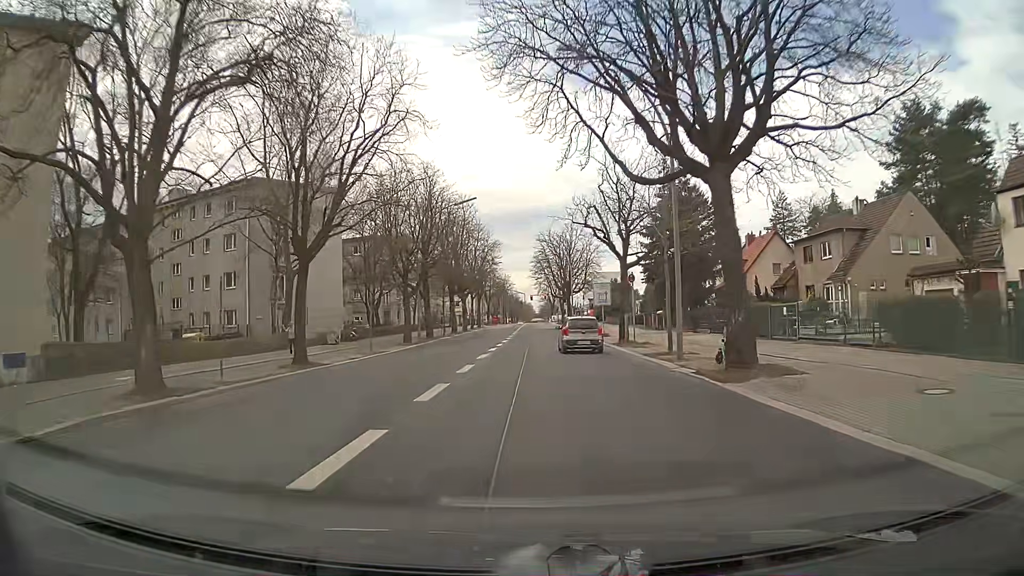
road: secondary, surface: asphalt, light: Day
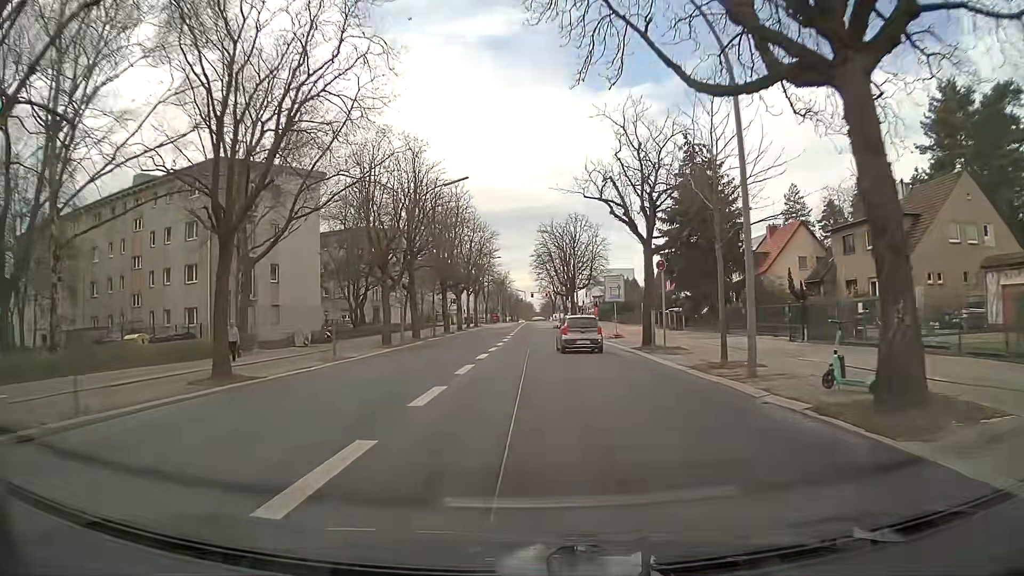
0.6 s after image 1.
(0.0, +6.9) m; 0°
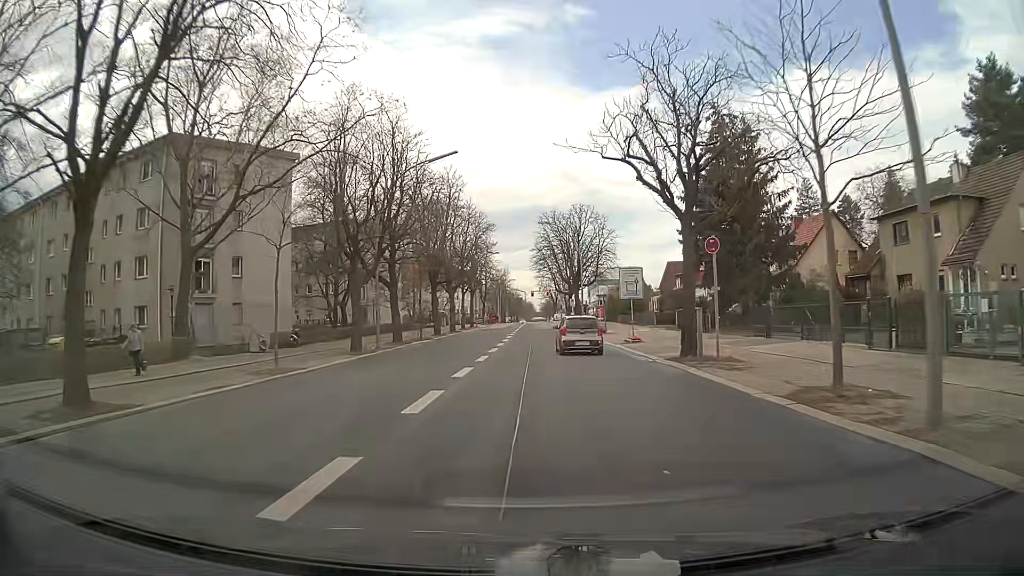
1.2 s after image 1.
(0.0, +6.9) m; 0°
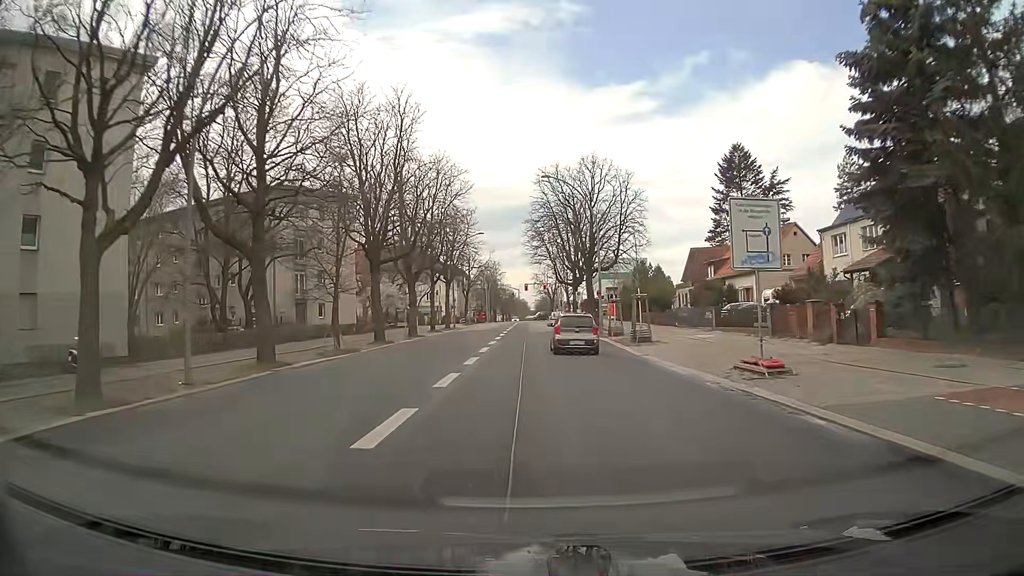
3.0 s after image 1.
(+0.1, +20.6) m; 0°
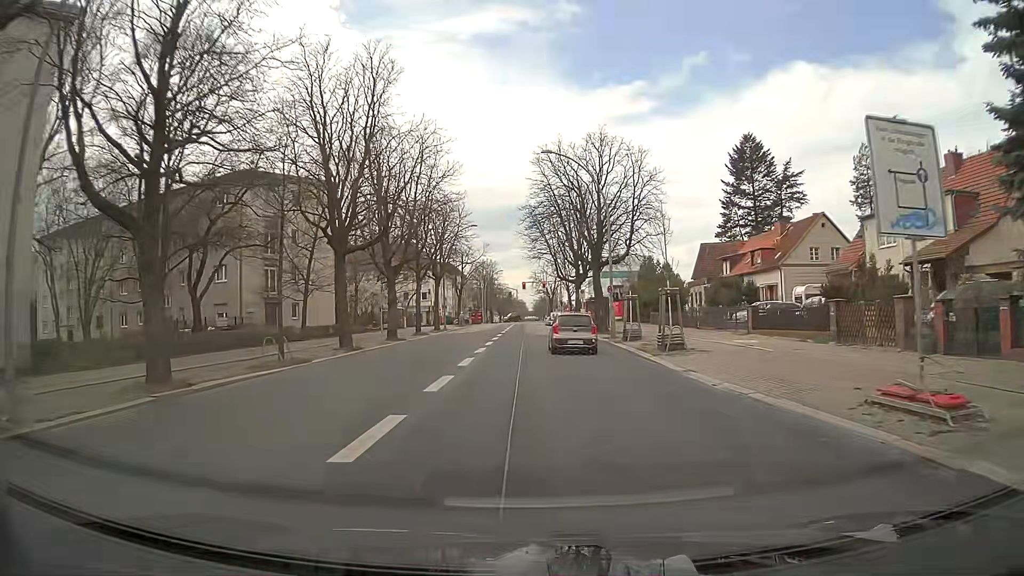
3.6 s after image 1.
(0.0, +6.8) m; 0°
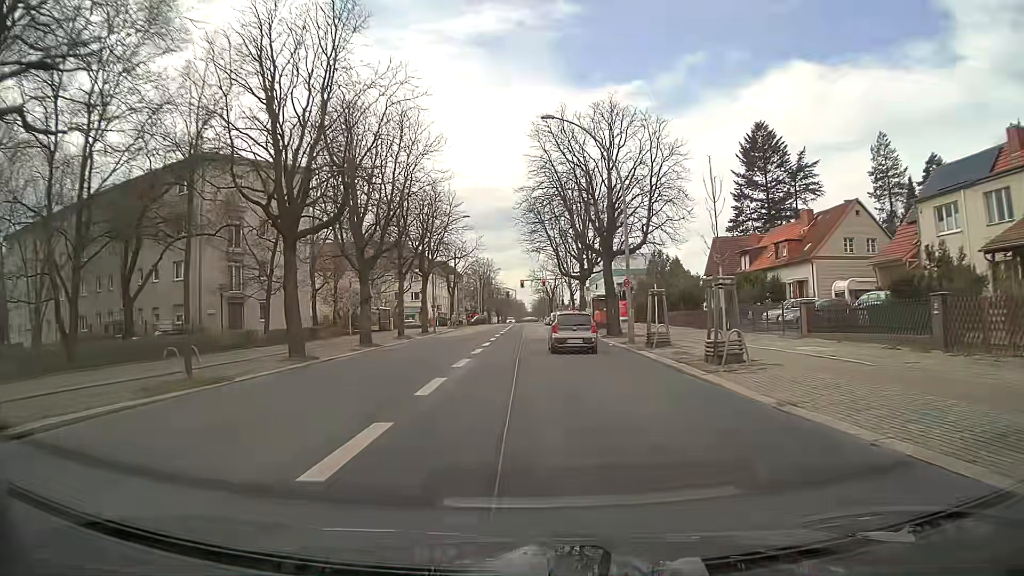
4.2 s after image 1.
(0.0, +6.7) m; 0°
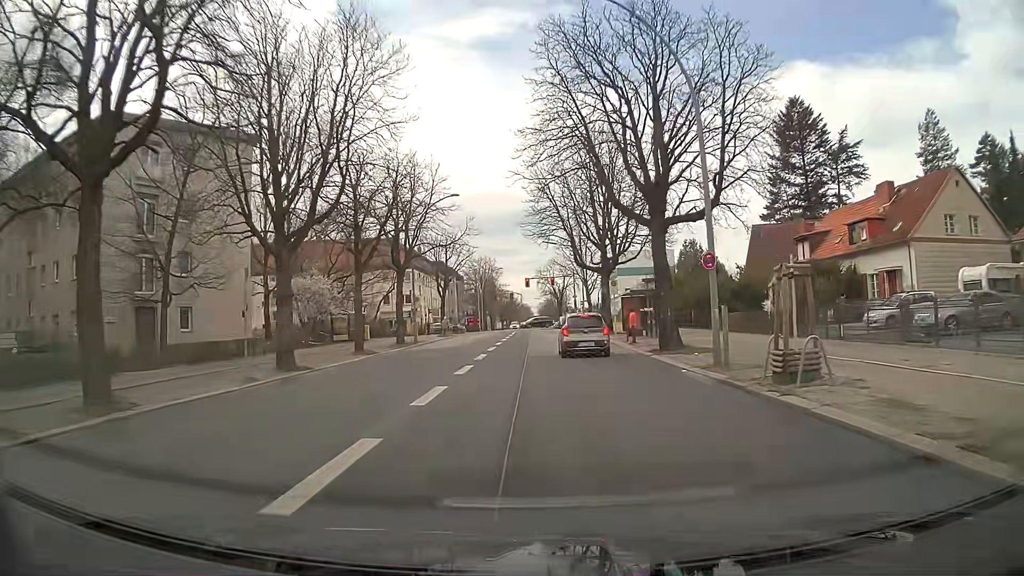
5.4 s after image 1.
(0.0, +12.9) m; 0°
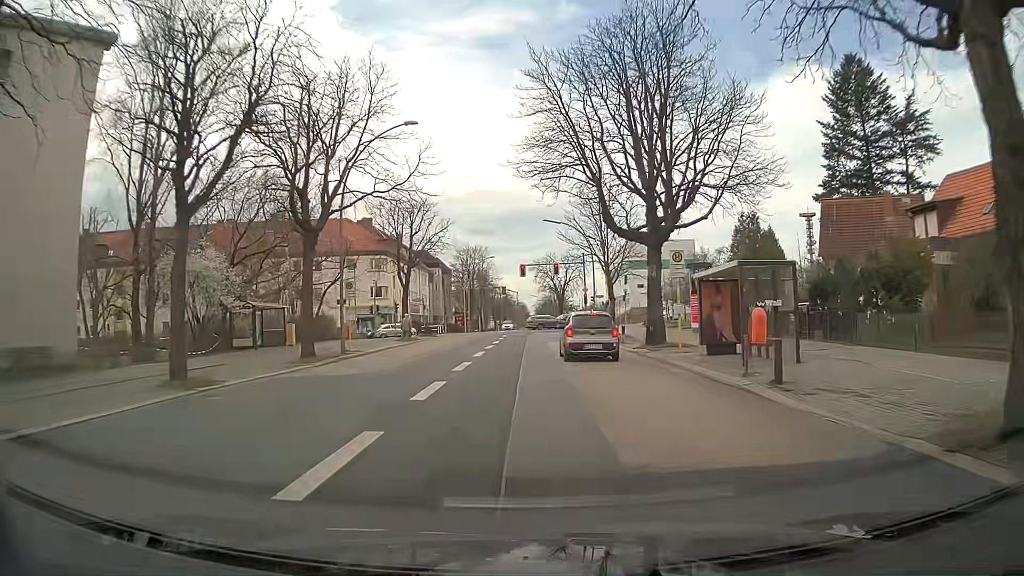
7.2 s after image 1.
(0.0, +17.5) m; 0°
